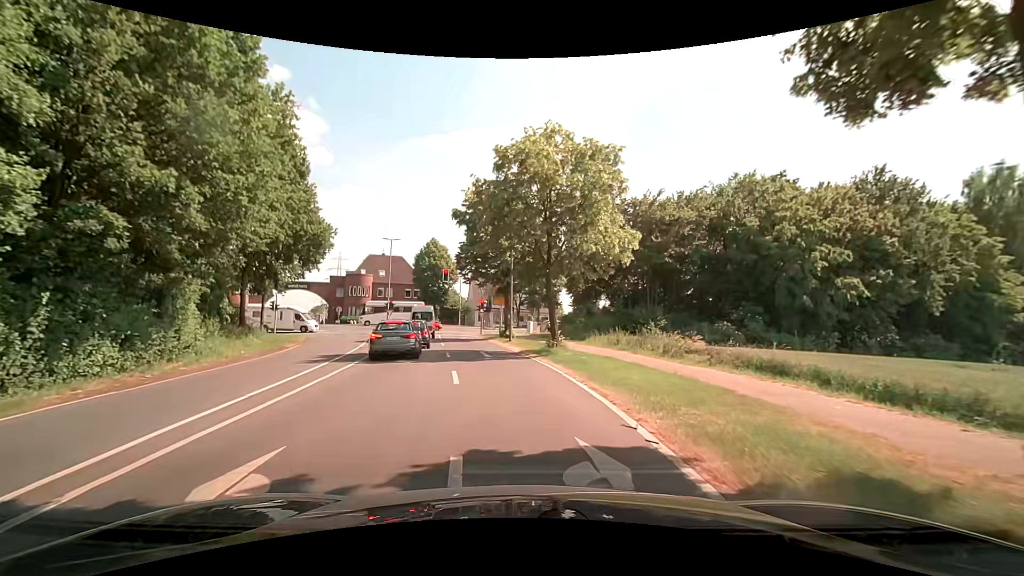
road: secondary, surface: asphalt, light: Day
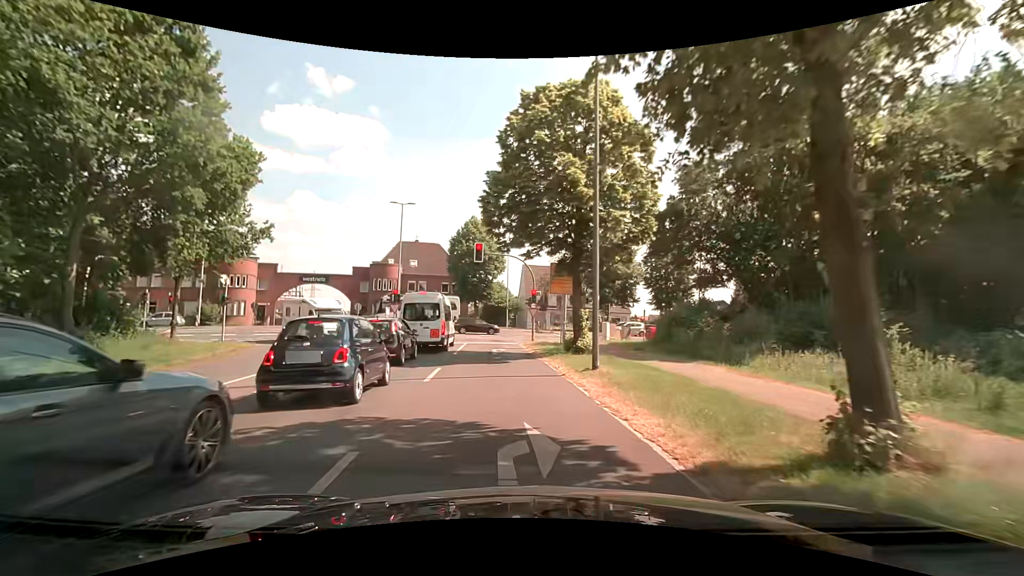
(-0.8, +18.0) m; -6°
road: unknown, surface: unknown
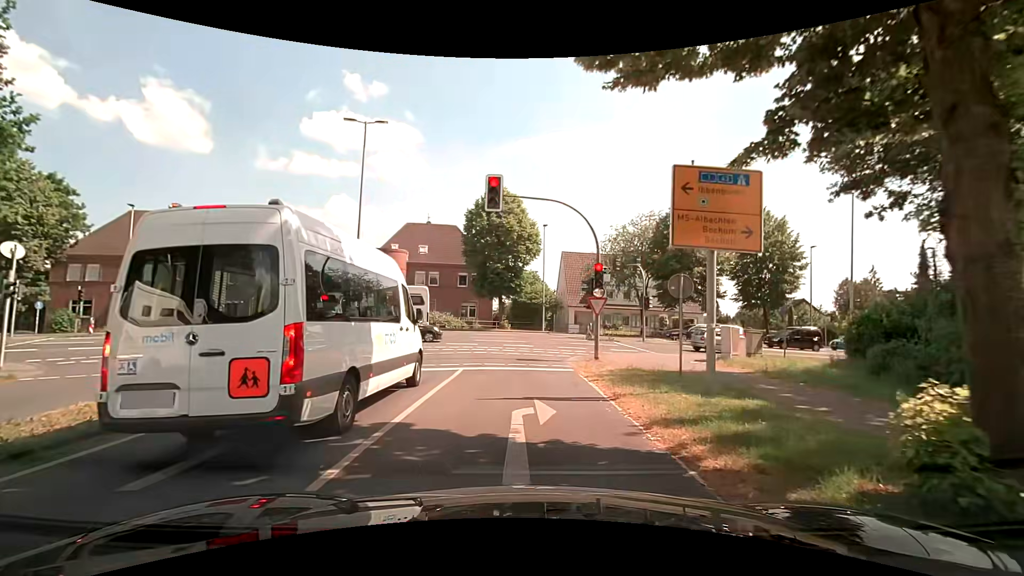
(-0.7, +16.2) m; -4°
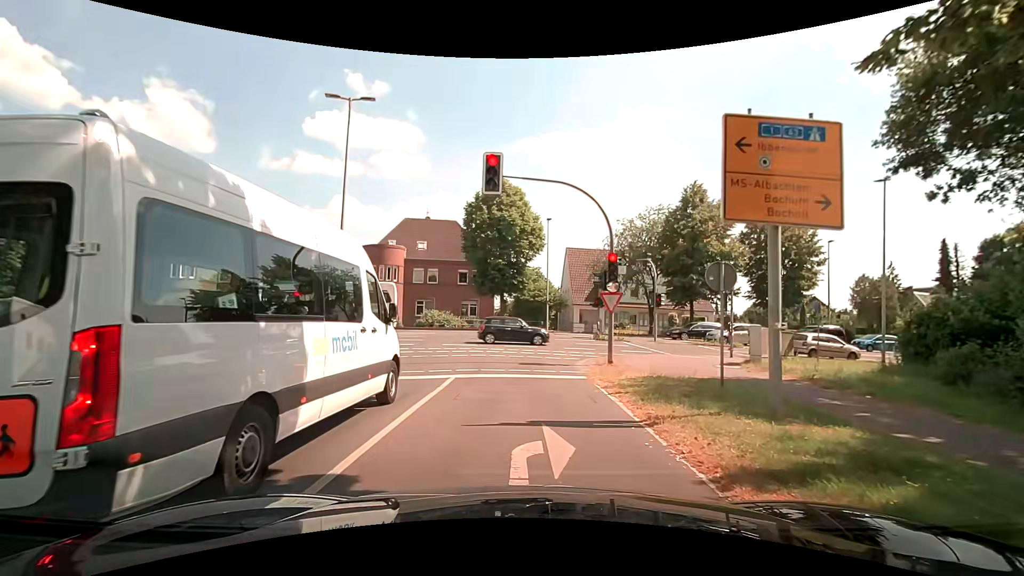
(0.0, +2.3) m; +2°
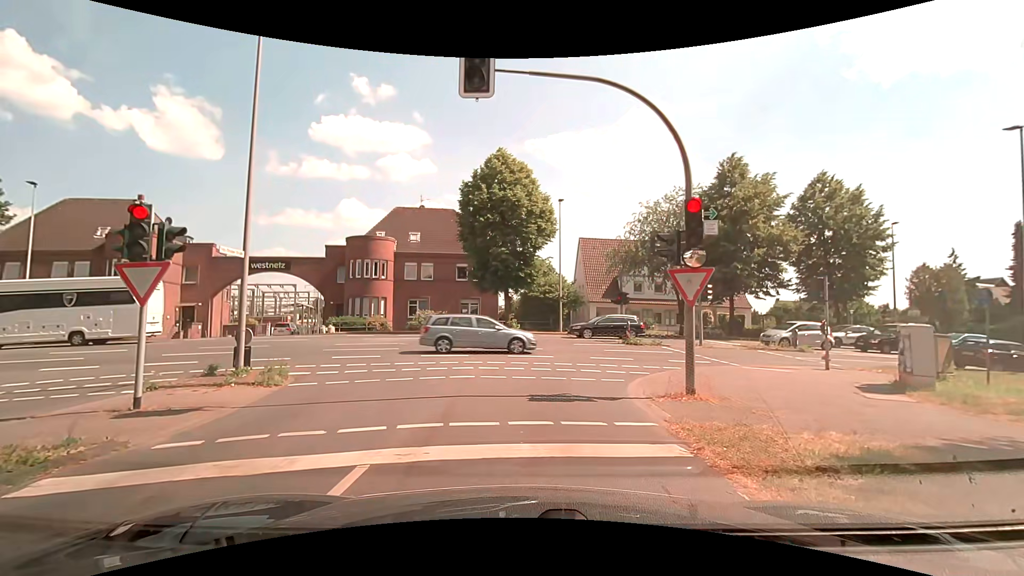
(-0.3, +6.9) m; -3°
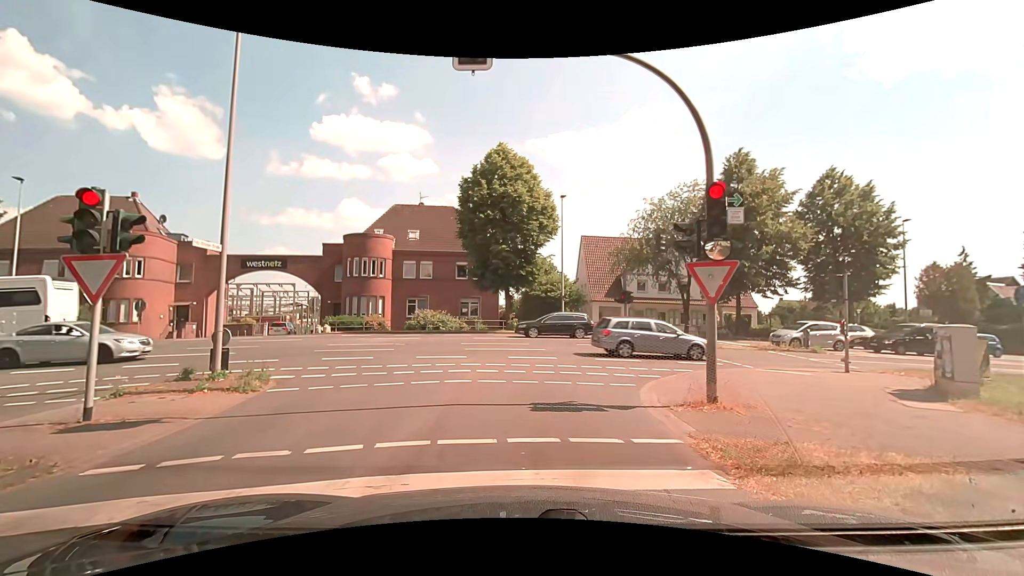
(0.0, +0.9) m; +1°
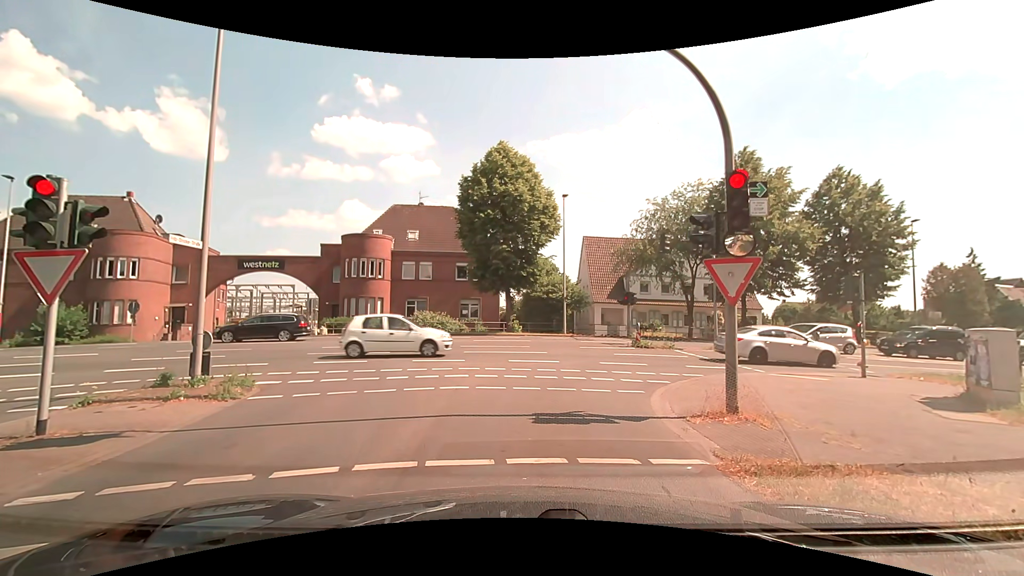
(0.0, +0.8) m; 0°
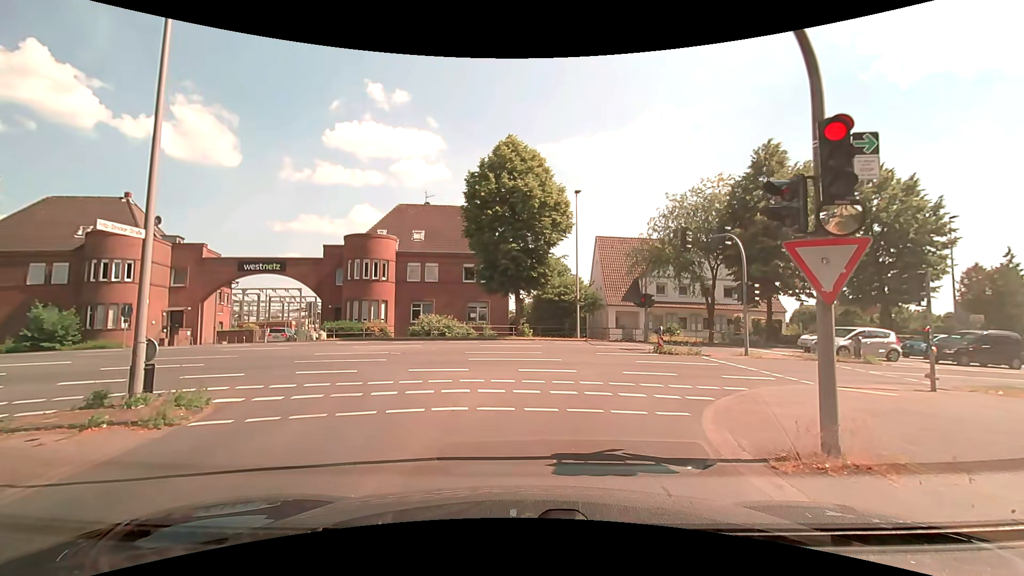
(0.0, +2.0) m; 0°
